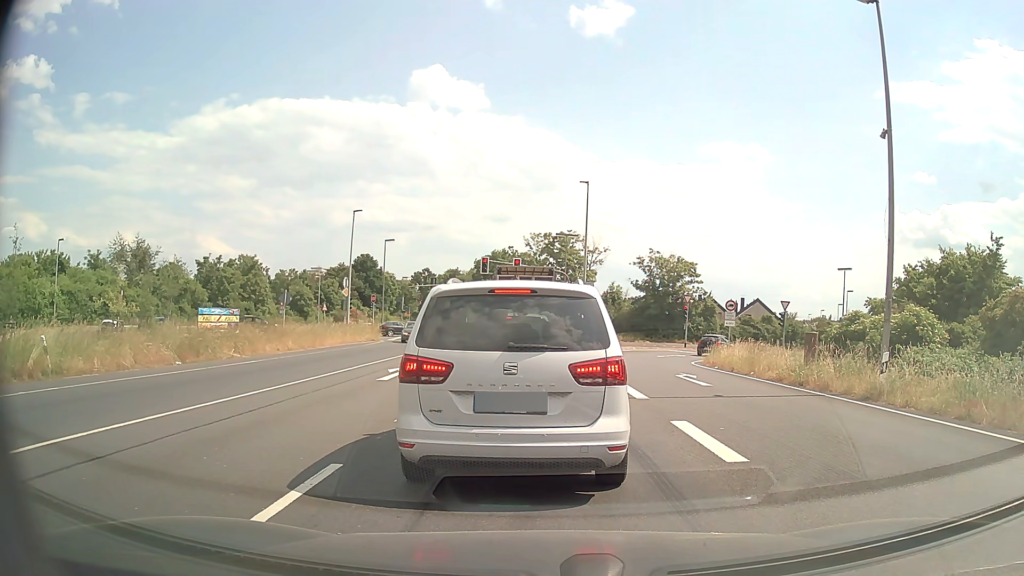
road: primary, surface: asphalt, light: Day
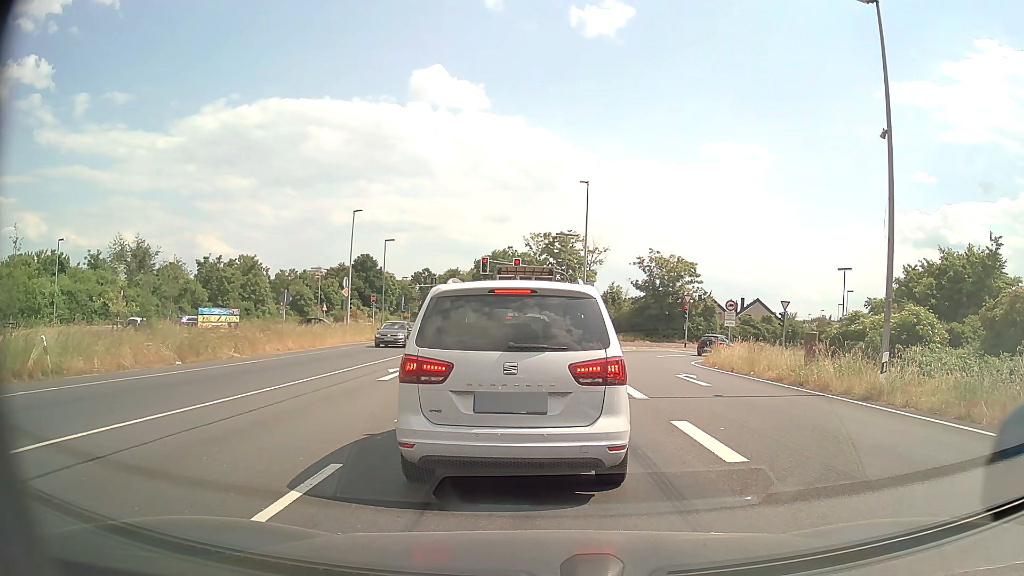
(0.0, 0.0) m; 0°
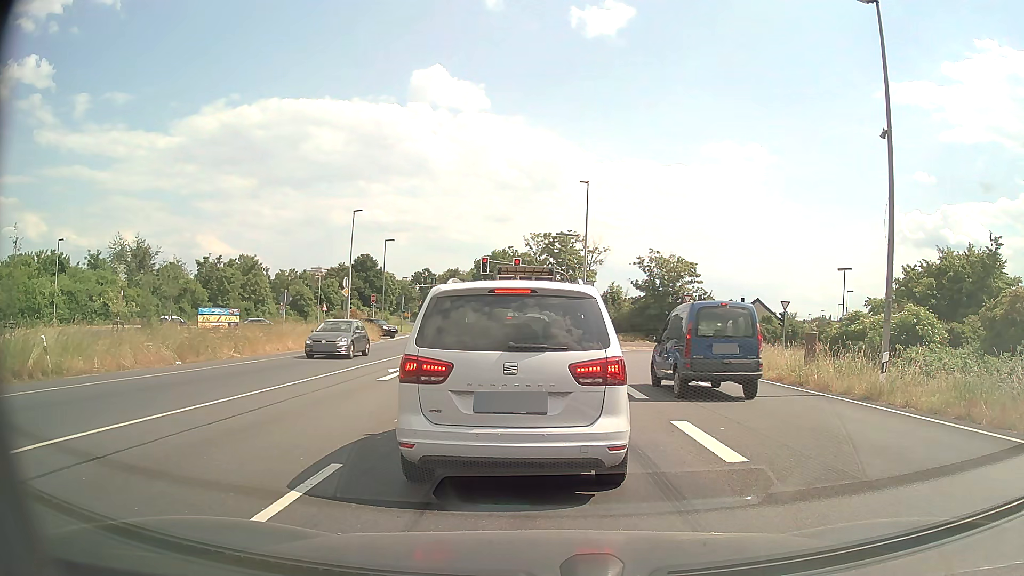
(0.0, 0.0) m; 0°
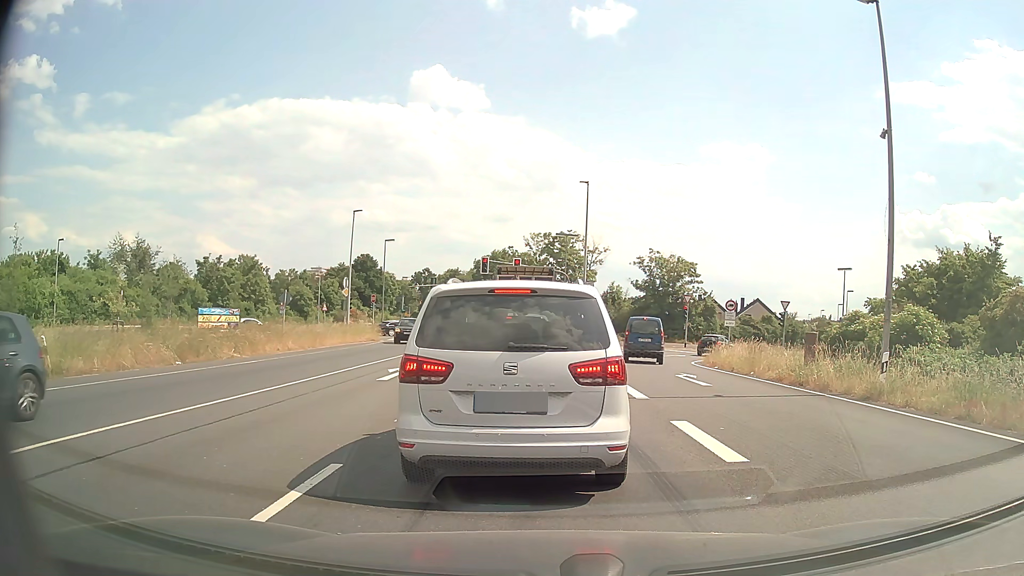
(0.0, 0.0) m; 0°
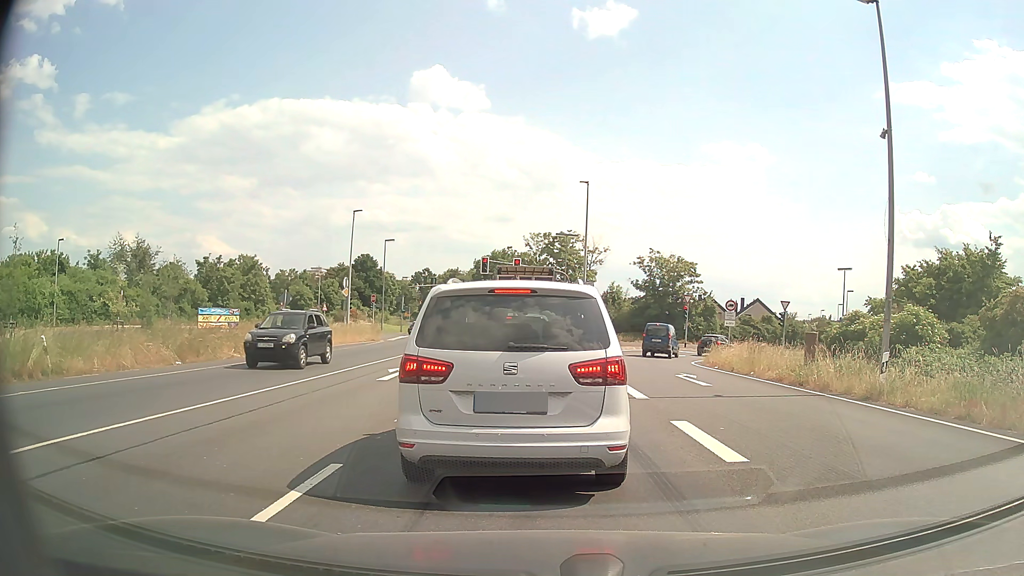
(0.0, 0.0) m; 0°
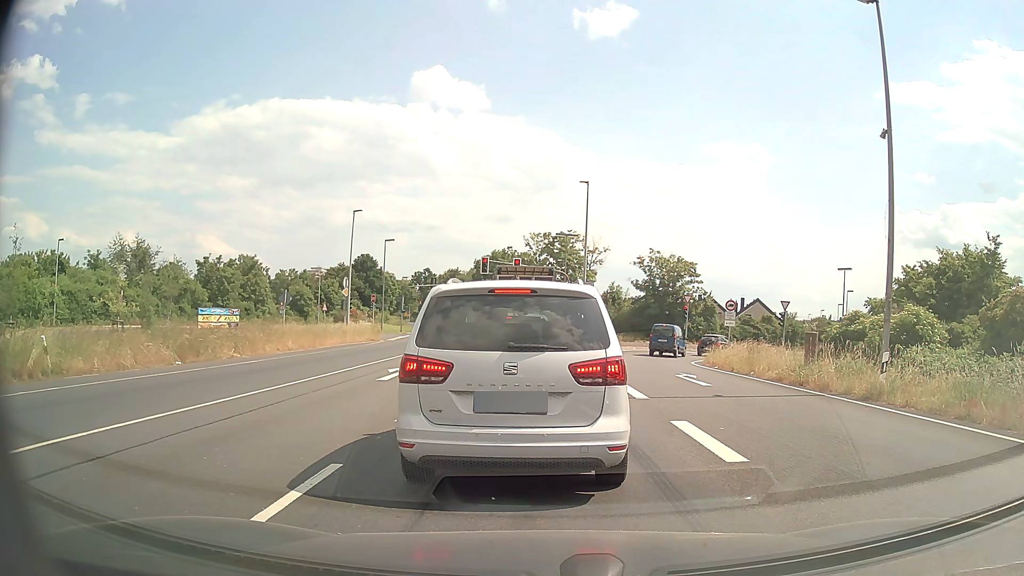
(0.0, 0.0) m; 0°
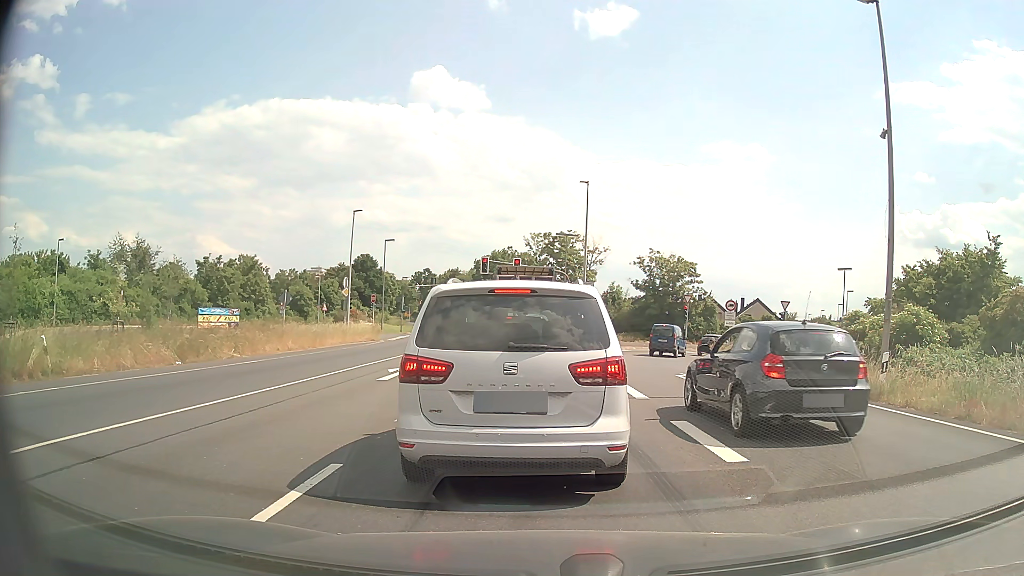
(0.0, 0.0) m; 0°
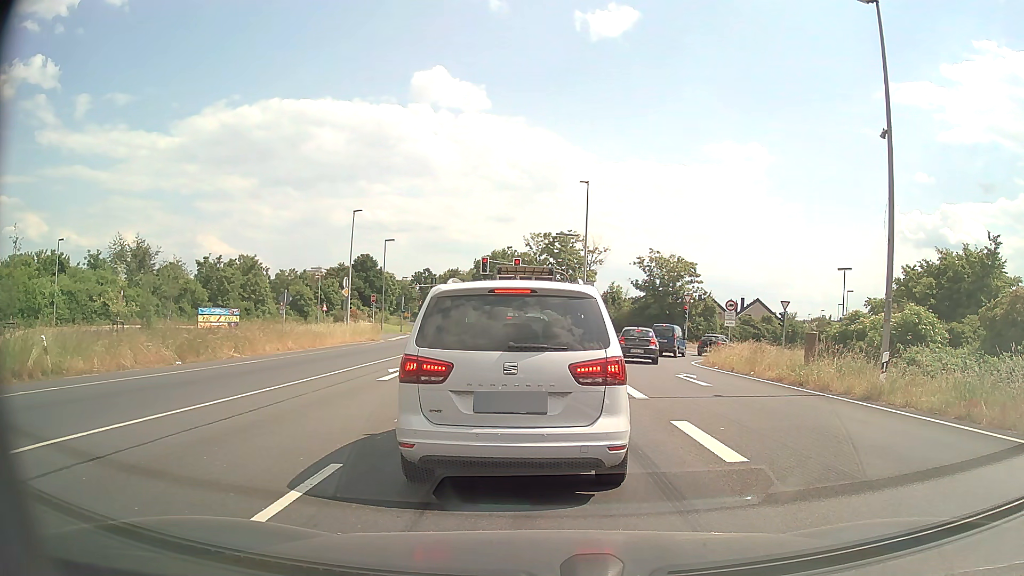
(0.0, 0.0) m; 0°
(0, +10) (-1, +20) (-1, +30) (-2, +40) (-2, +50) (-3, +60) (-5, +70) (-6, +80) (-8, +90) (-10, +99) m
